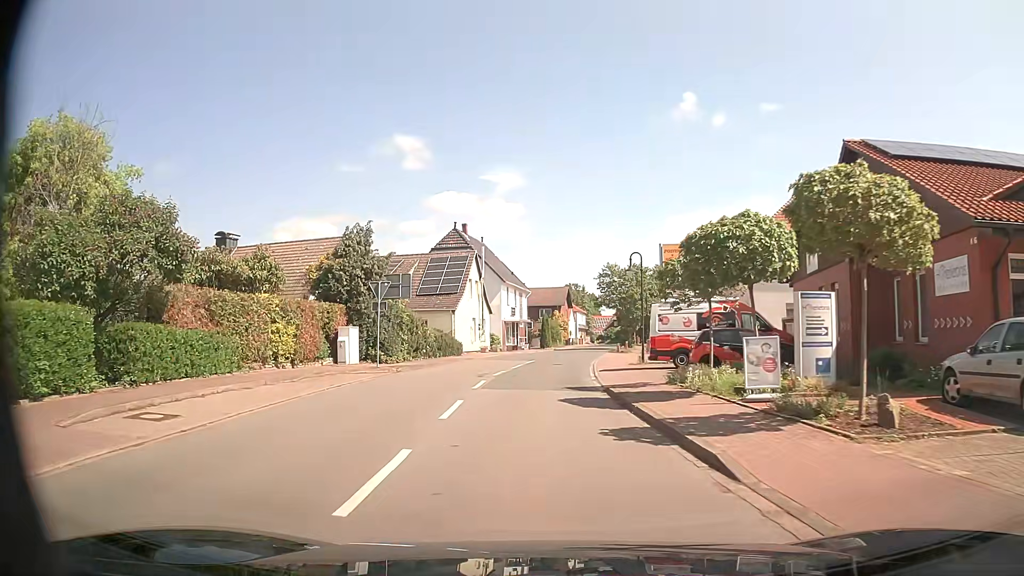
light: Day
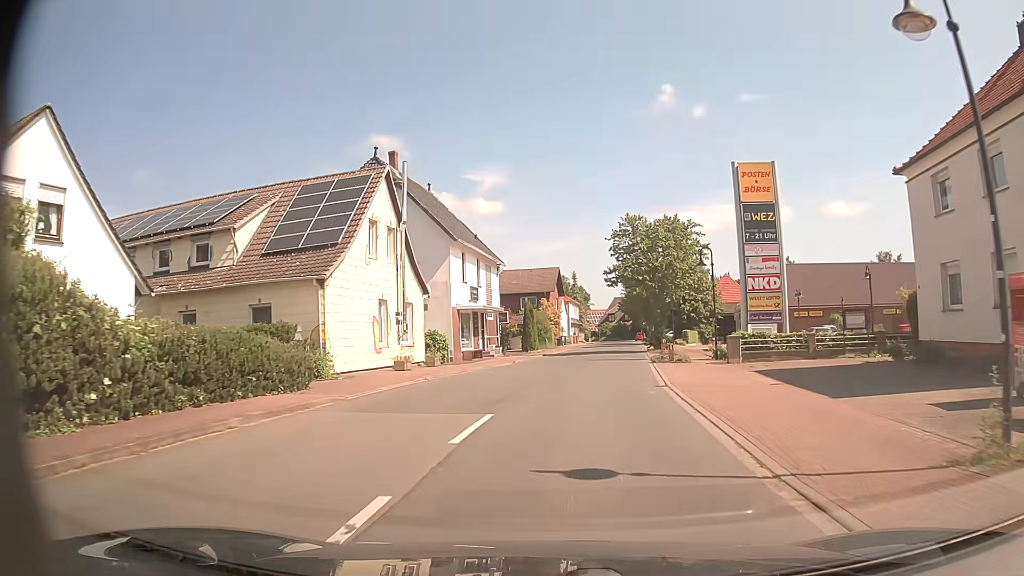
(+0.3, +26.5) m; +2°
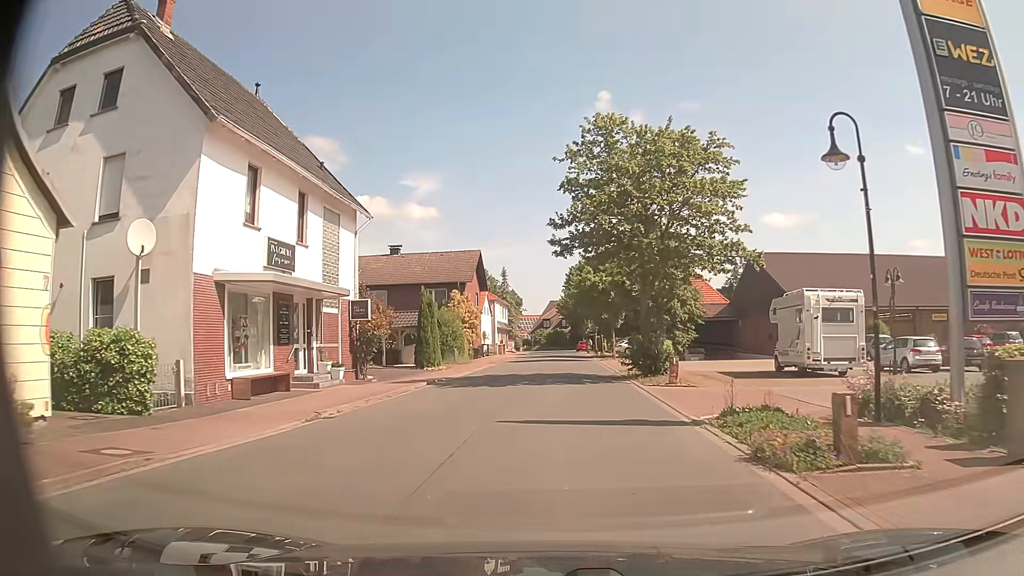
(+1.3, +21.2) m; +5°
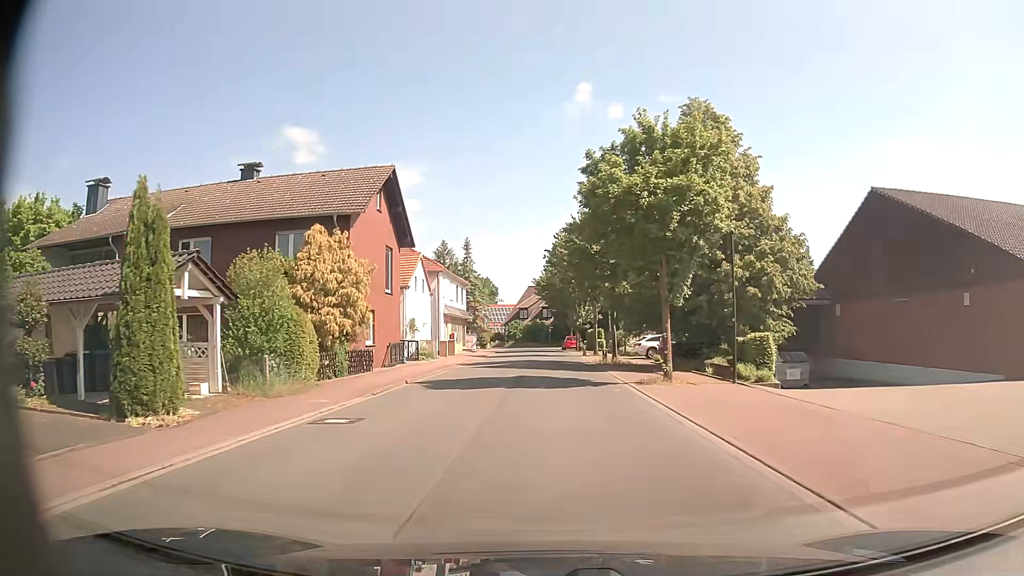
(+0.7, +26.8) m; +3°
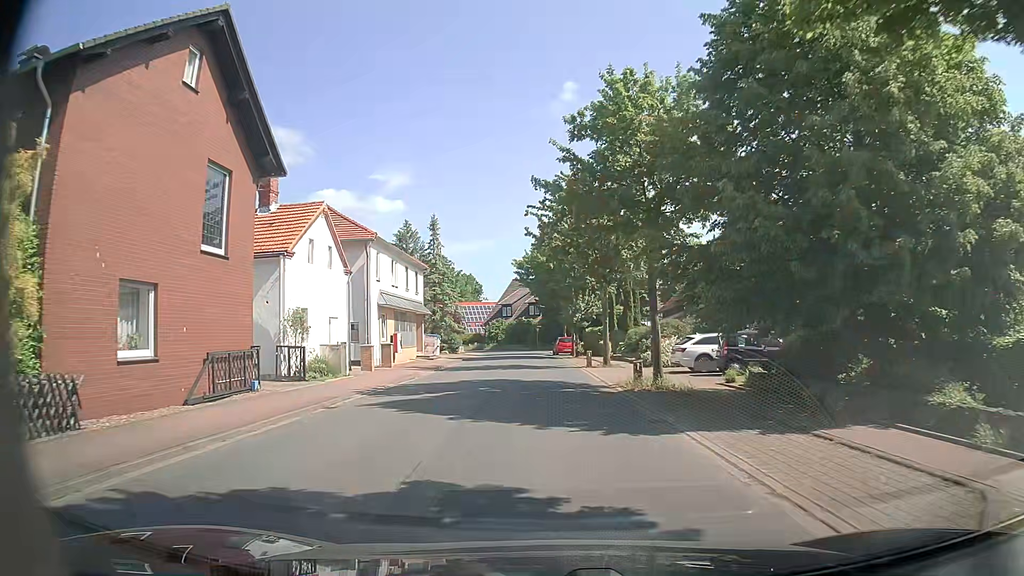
(+0.1, +16.7) m; 0°
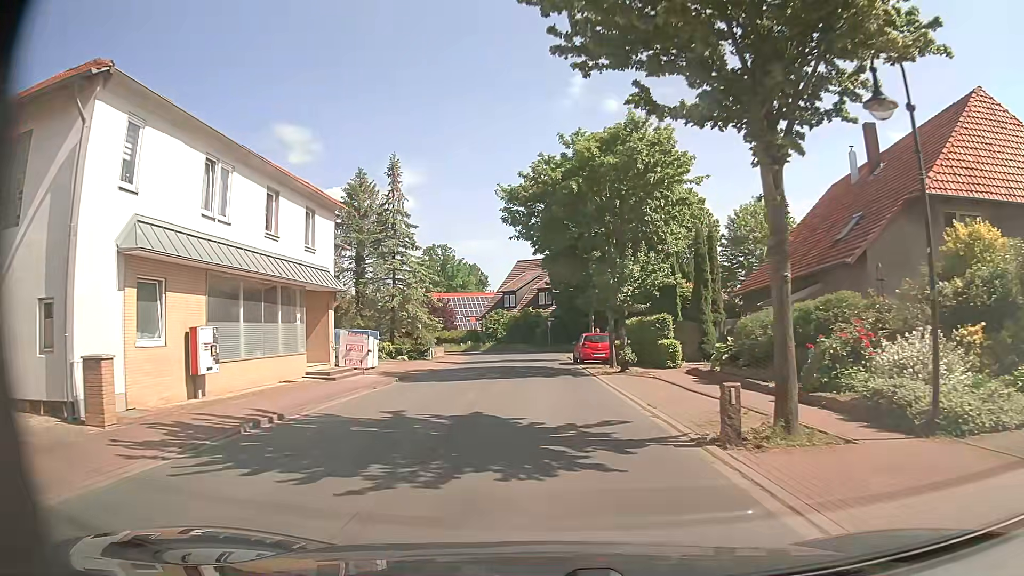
(0.0, +22.4) m; -1°
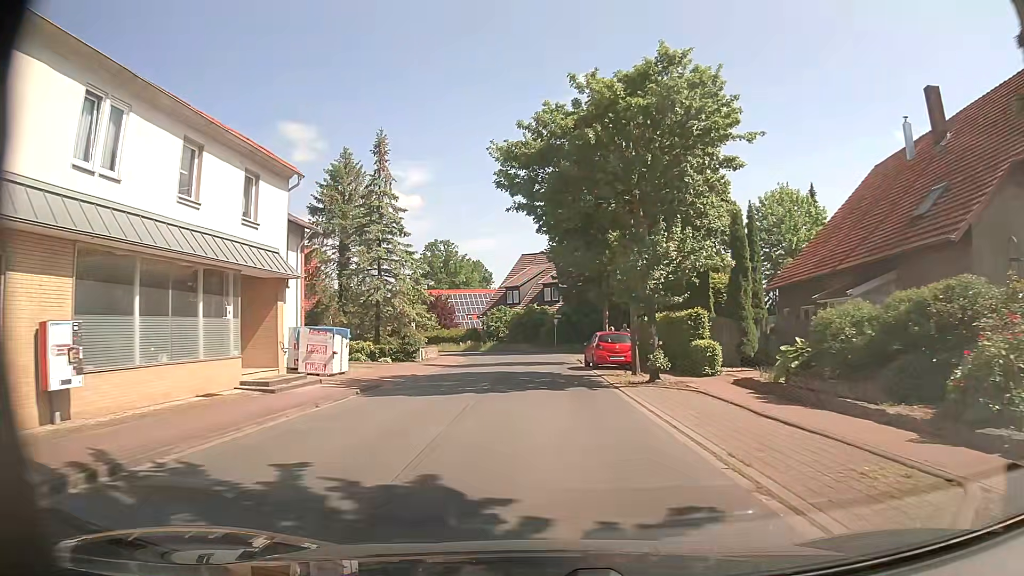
(0.0, +5.4) m; 0°
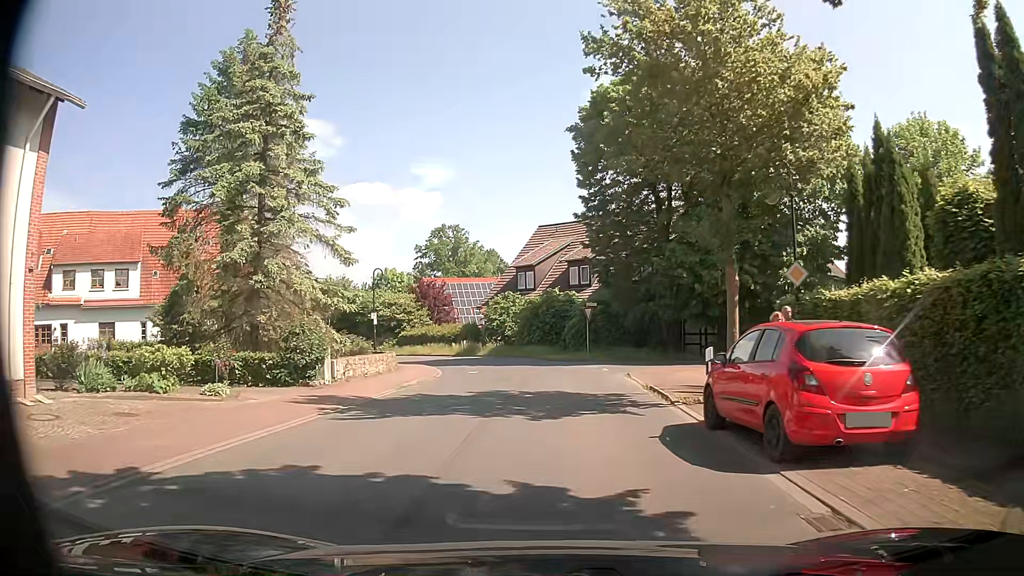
(-0.5, +19.1) m; -3°
